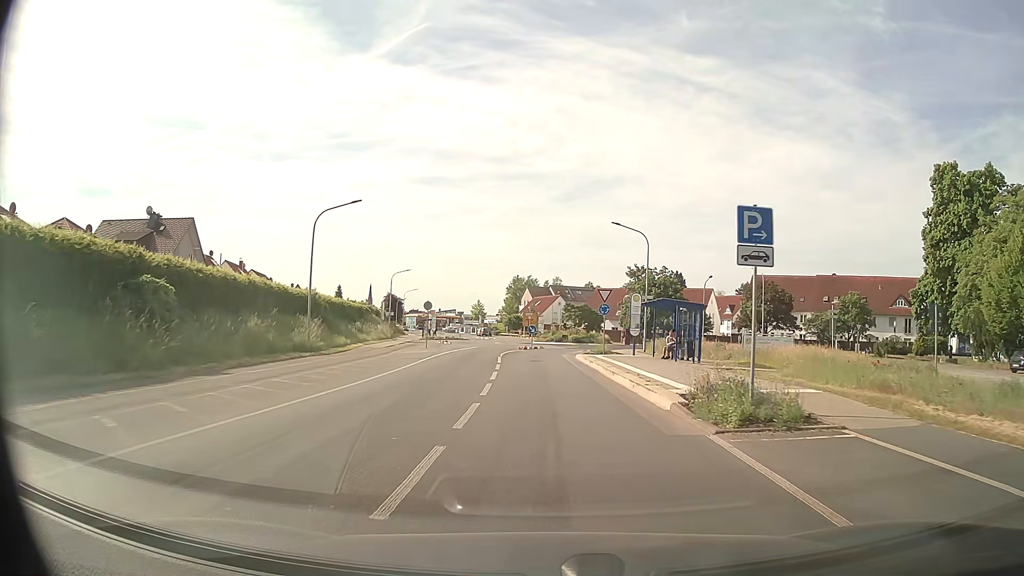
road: tertiary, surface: asphalt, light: Day
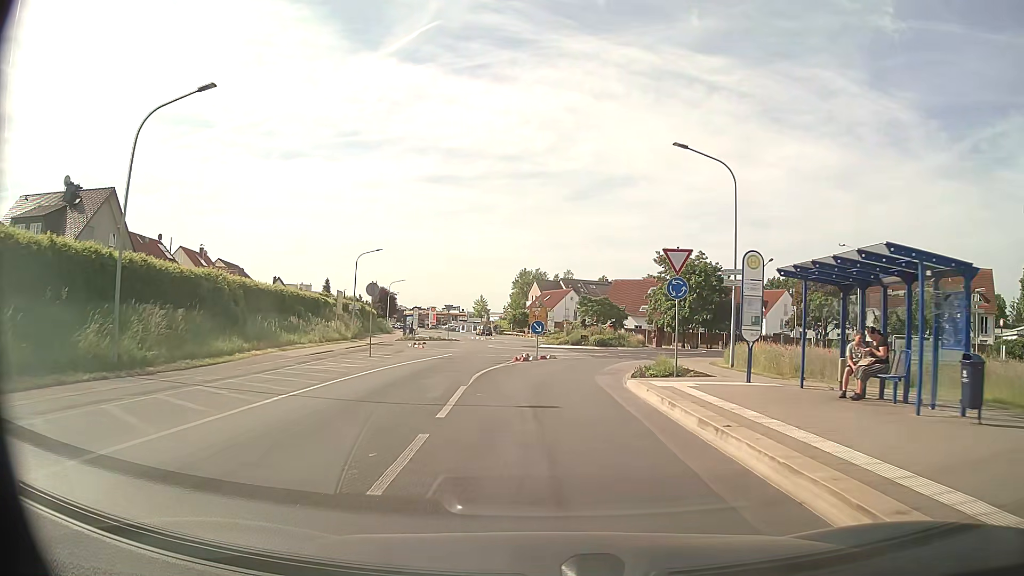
(-0.1, +17.4) m; -1°
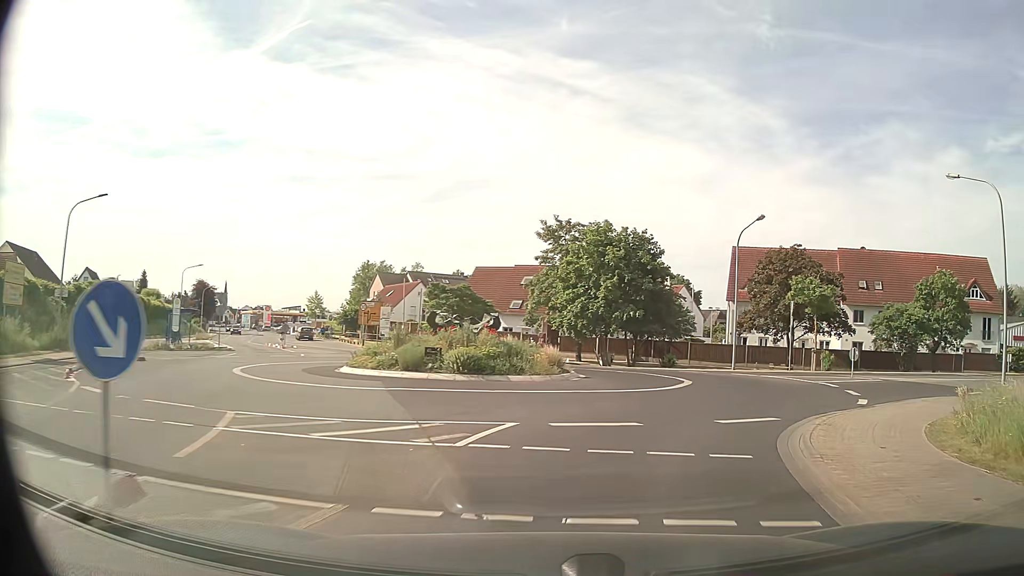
(+1.1, +24.7) m; +12°
(+2, +10) (+5, +19) (+5, +29) (-2, +36) (-10, +41) (-16, +49) (-22, +57) (-27, +66) (-31, +75) (-34, +84) m
